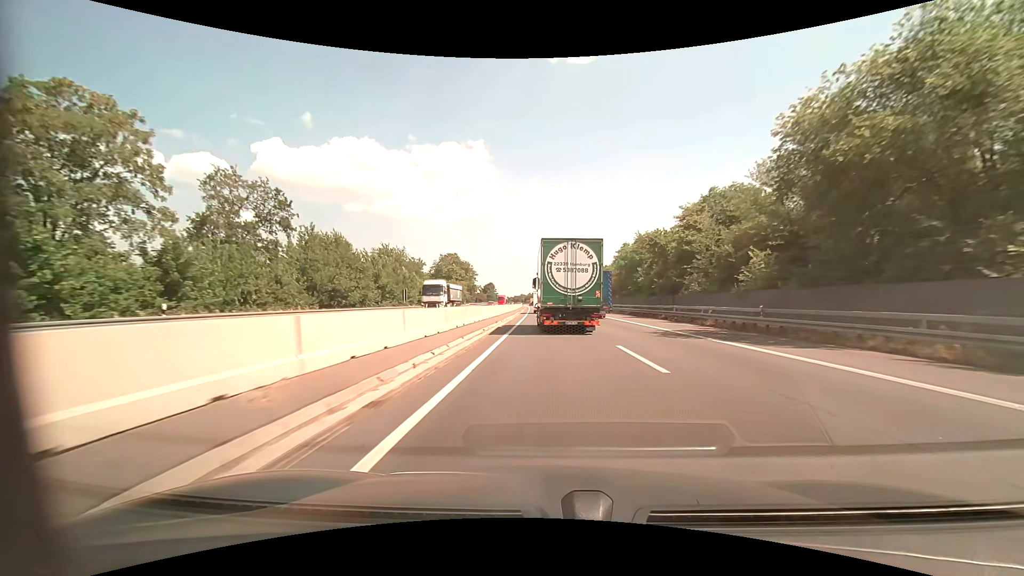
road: motorway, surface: asphalt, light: Day
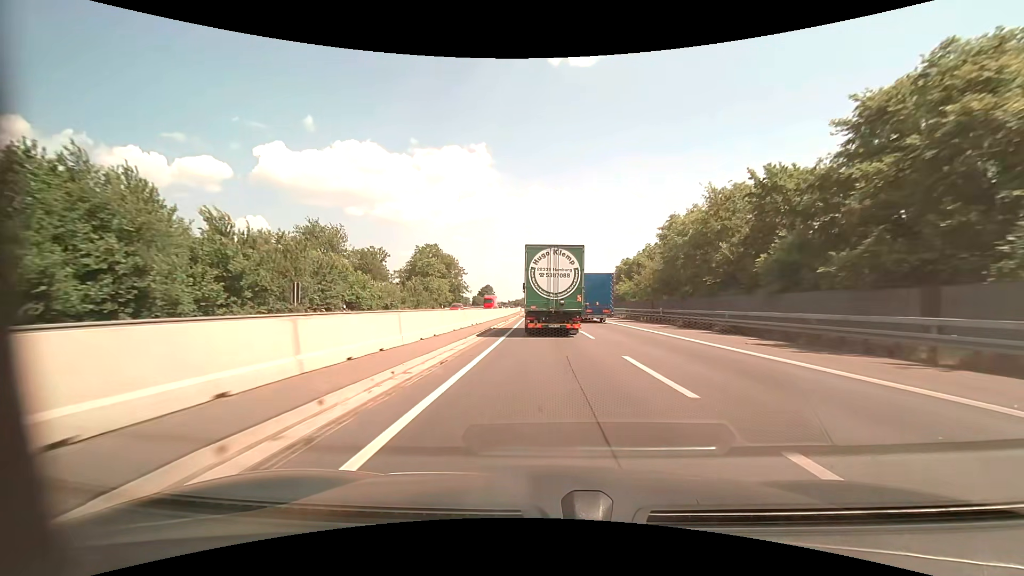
(0.0, +29.9) m; 0°
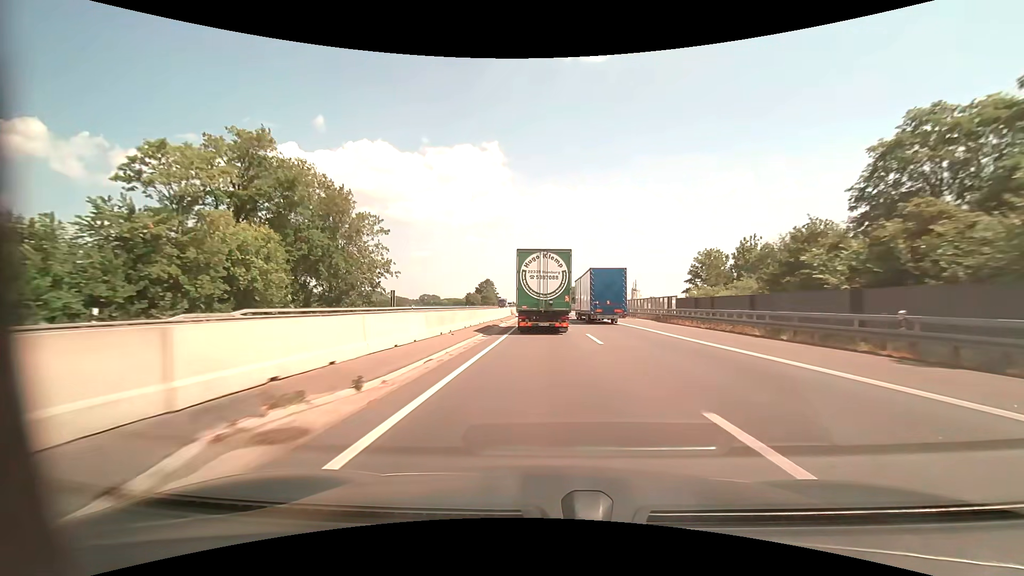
(-0.9, +75.3) m; -2°
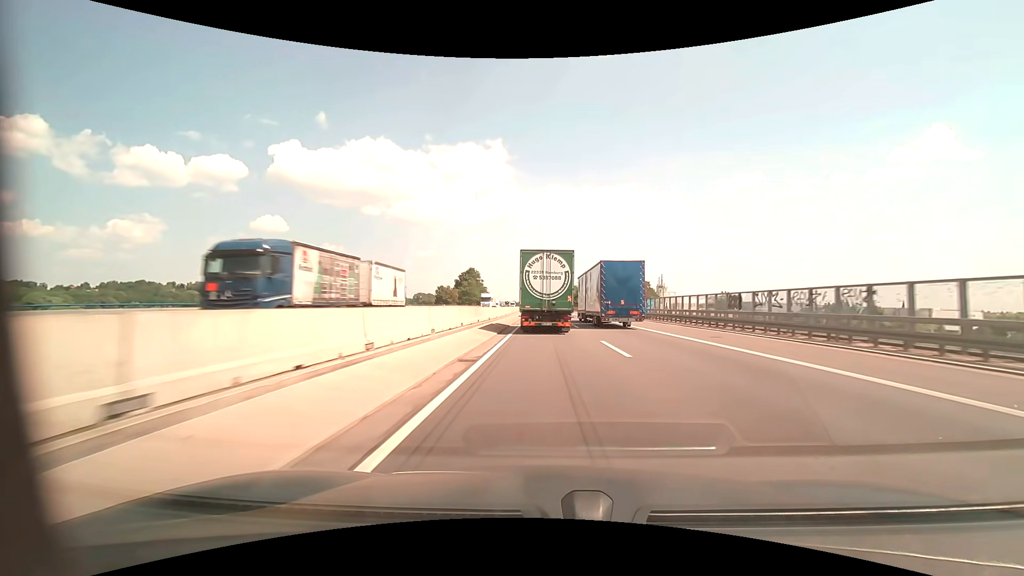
(-0.5, +76.5) m; -1°
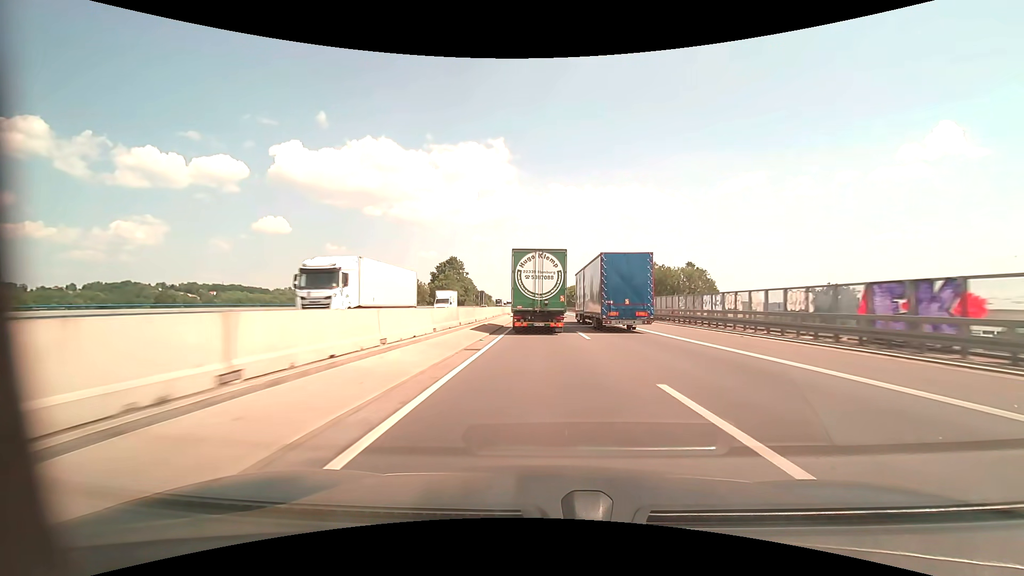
(-0.1, +46.6) m; 0°
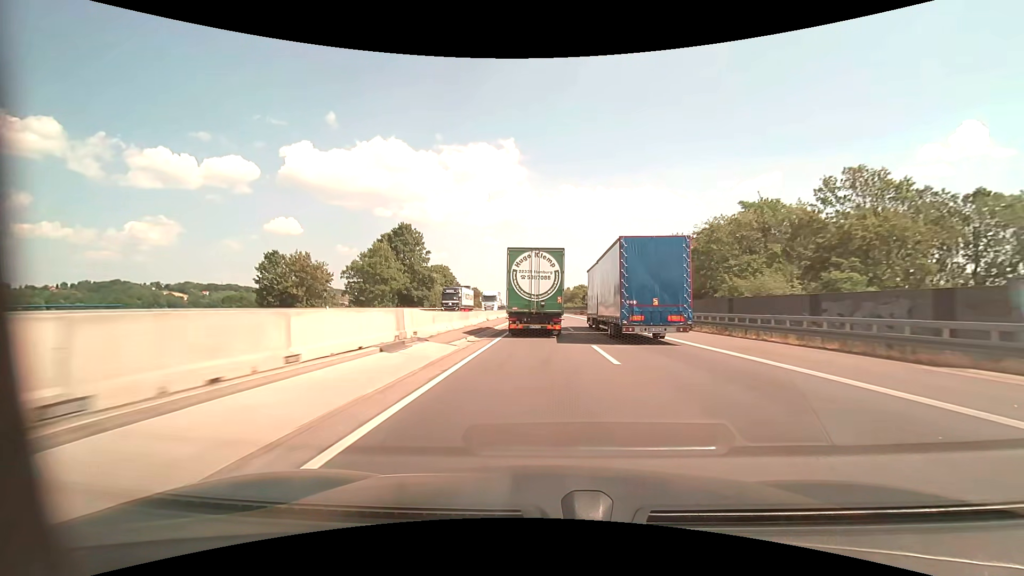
(-0.6, +62.5) m; -1°
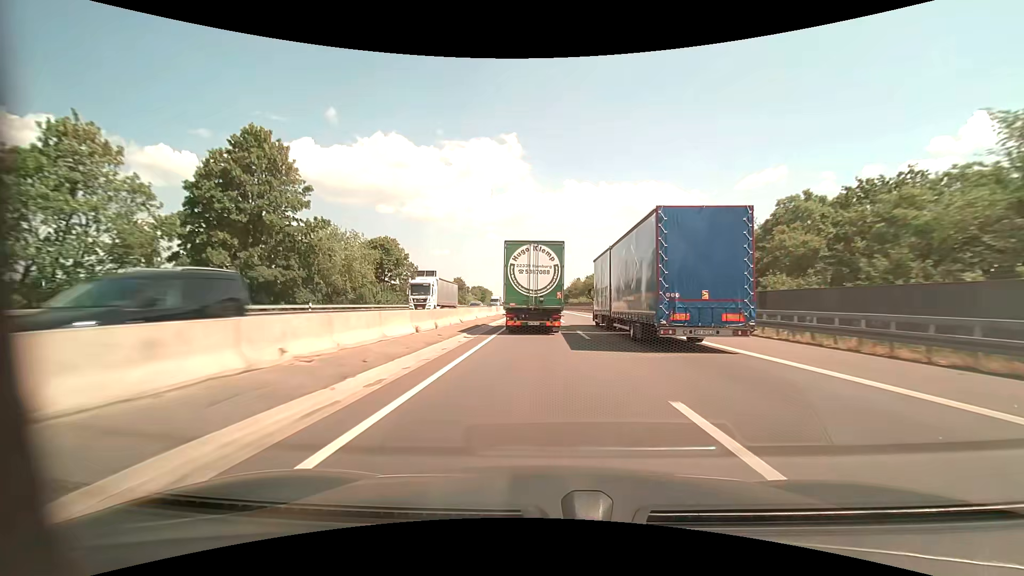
(-0.2, +47.1) m; 0°
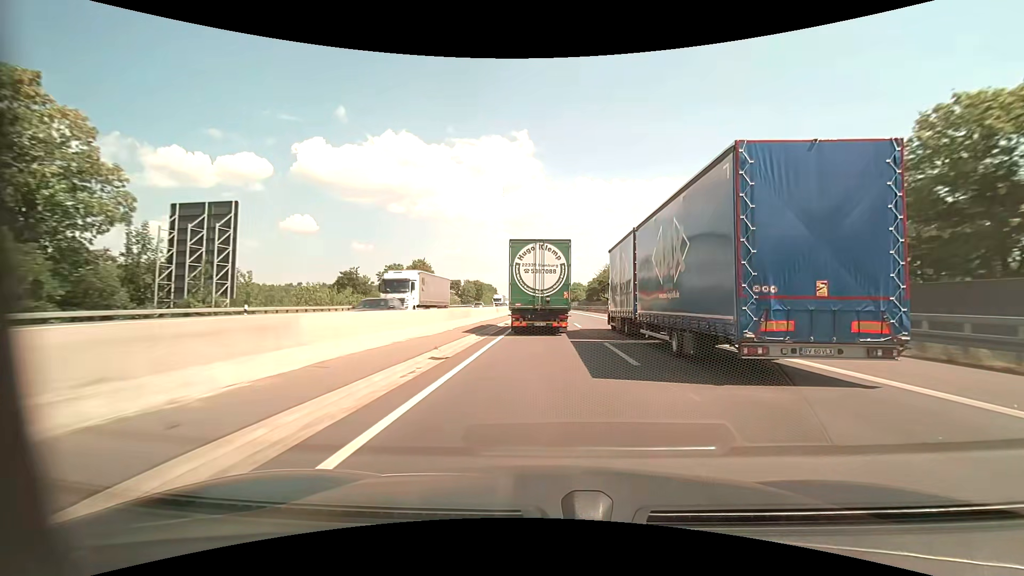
(-0.8, +61.9) m; -1°
(0, +10) (0, +20) (0, +30) (0, +40) (0, +50) (0, +60) (0, +70) (0, +80) (-1, +90) (-1, +100) m
